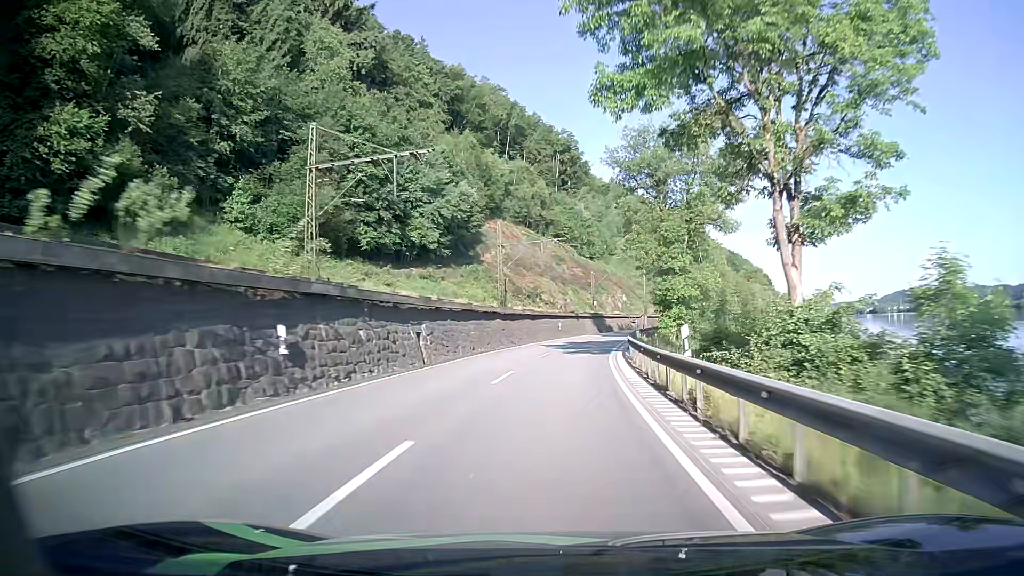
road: primary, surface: asphalt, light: Day
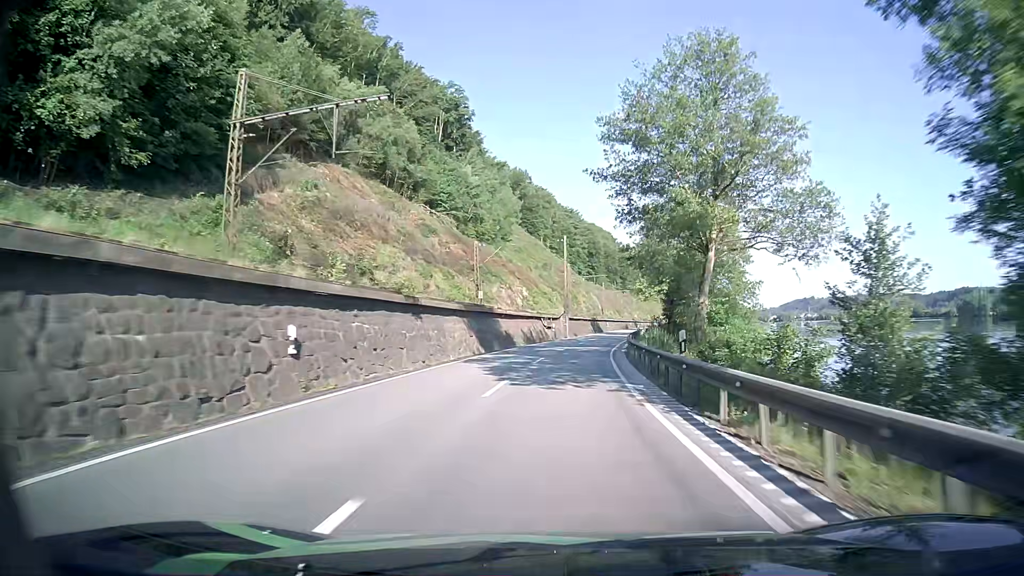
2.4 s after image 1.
(+3.7, +50.1) m; +10°
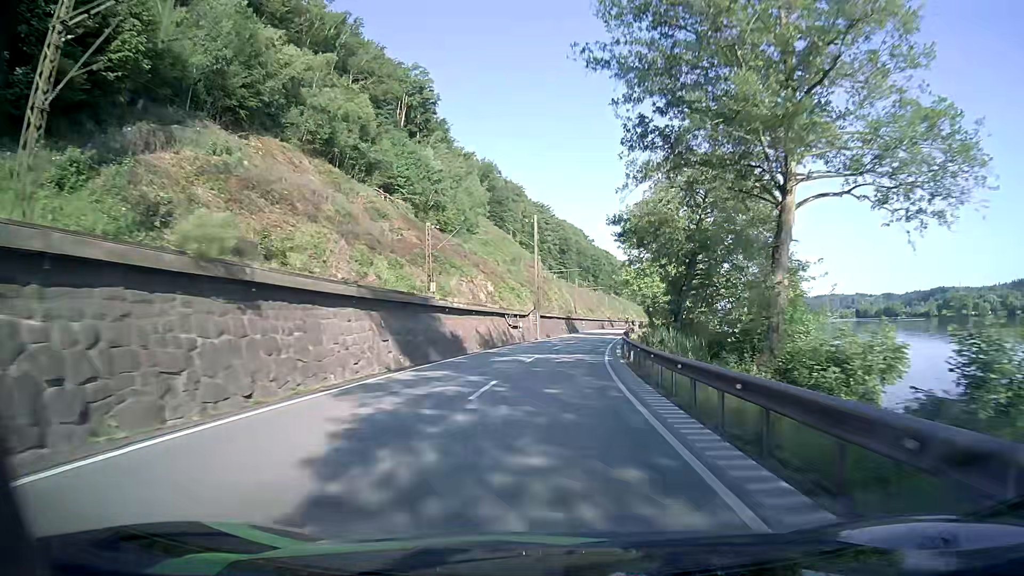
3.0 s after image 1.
(+0.2, +12.7) m; +2°
(0, +10) (+1, +20) (+2, +30) (+3, +40) (+4, +50) (+5, +60) (+7, +70) (+8, +79) (+10, +89) (+11, +99) m
